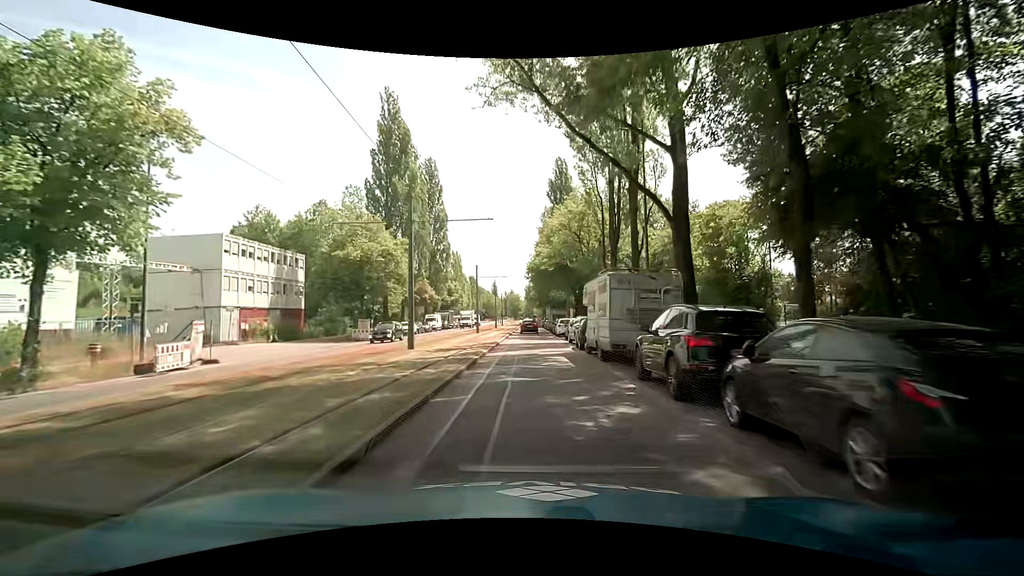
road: secondary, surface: asphalt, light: Day
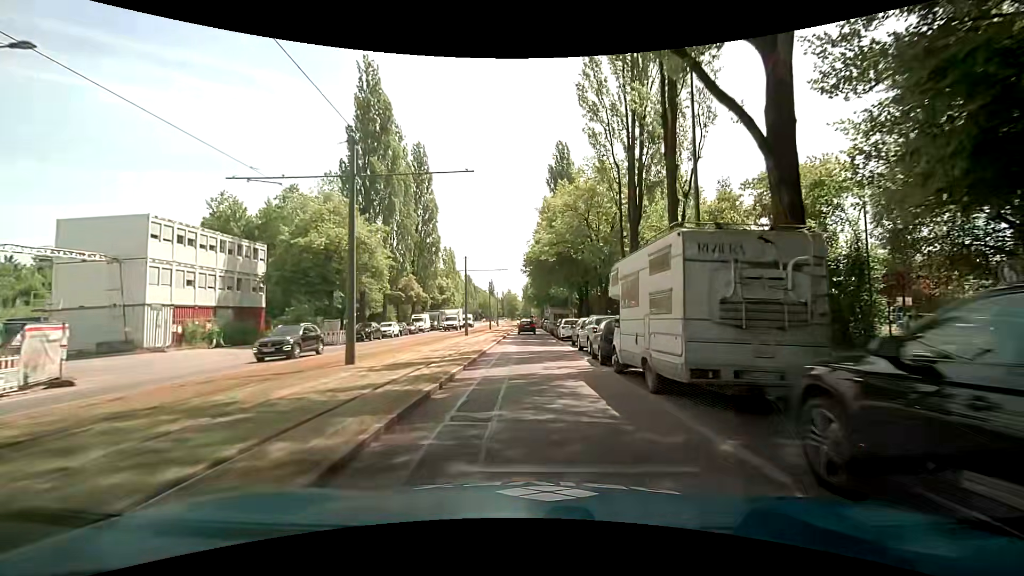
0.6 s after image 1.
(0.0, +7.3) m; 0°
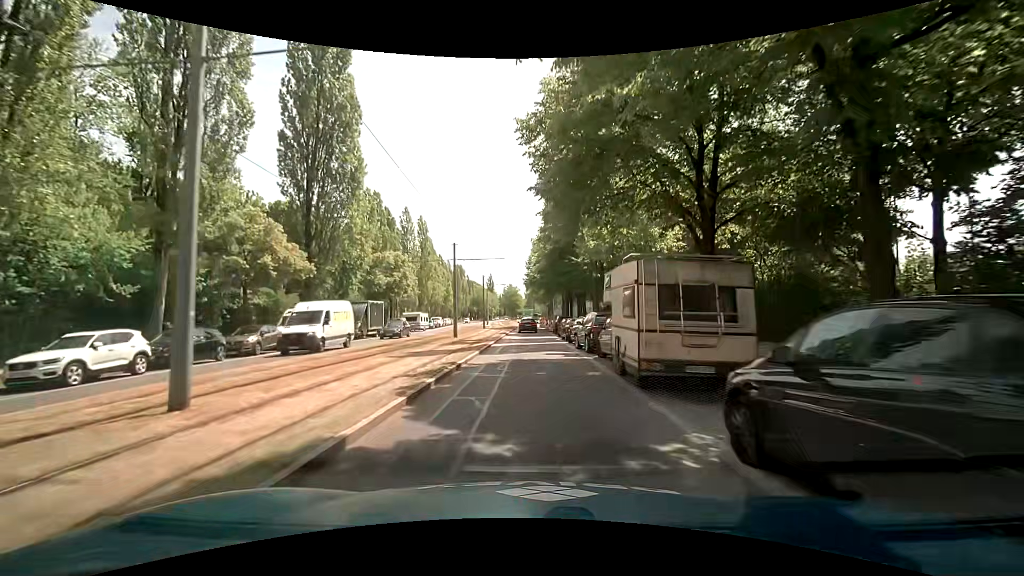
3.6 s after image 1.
(-0.1, +36.3) m; -1°
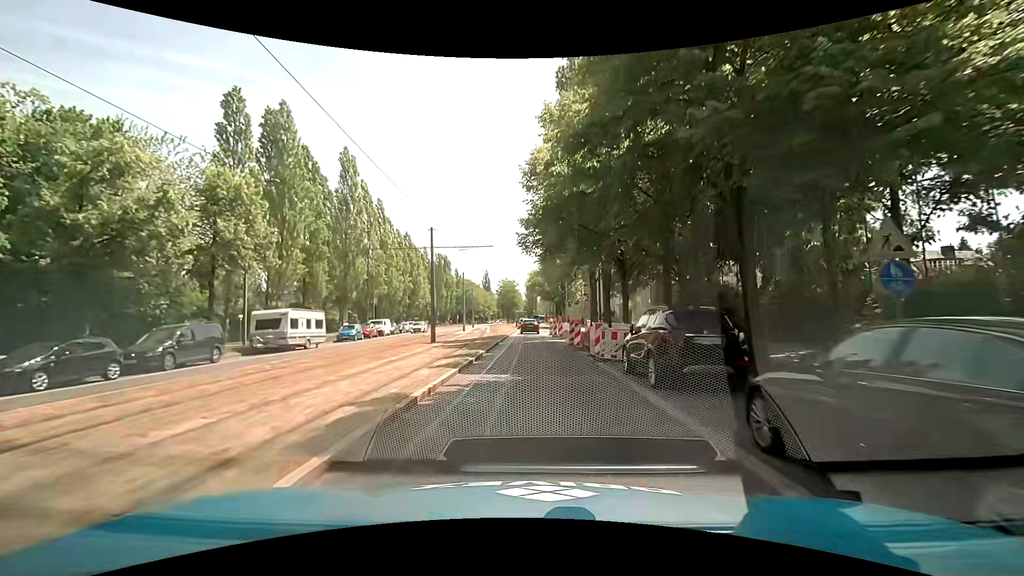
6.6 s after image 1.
(+0.1, +35.5) m; -1°
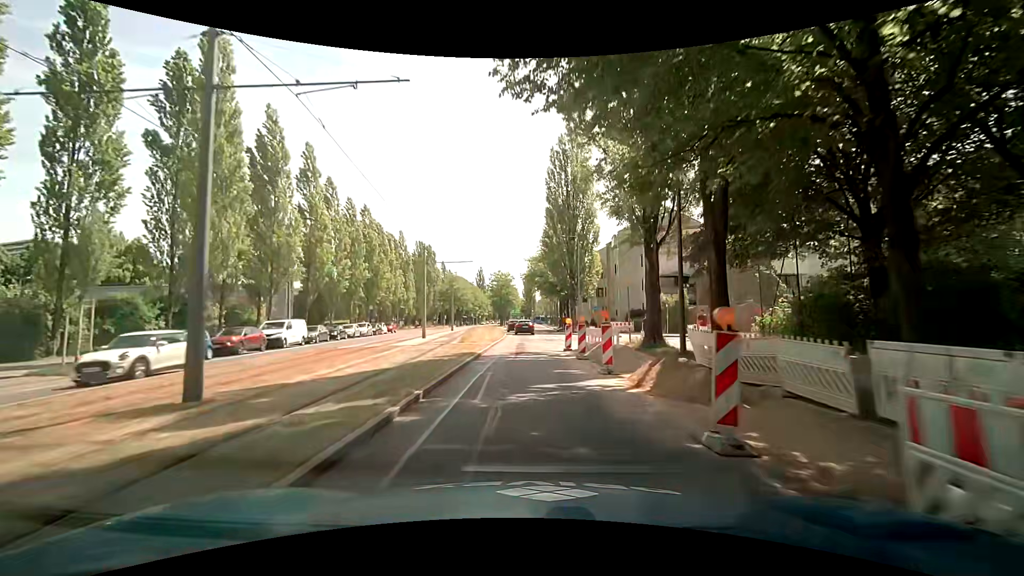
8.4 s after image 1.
(+0.4, +21.6) m; +1°
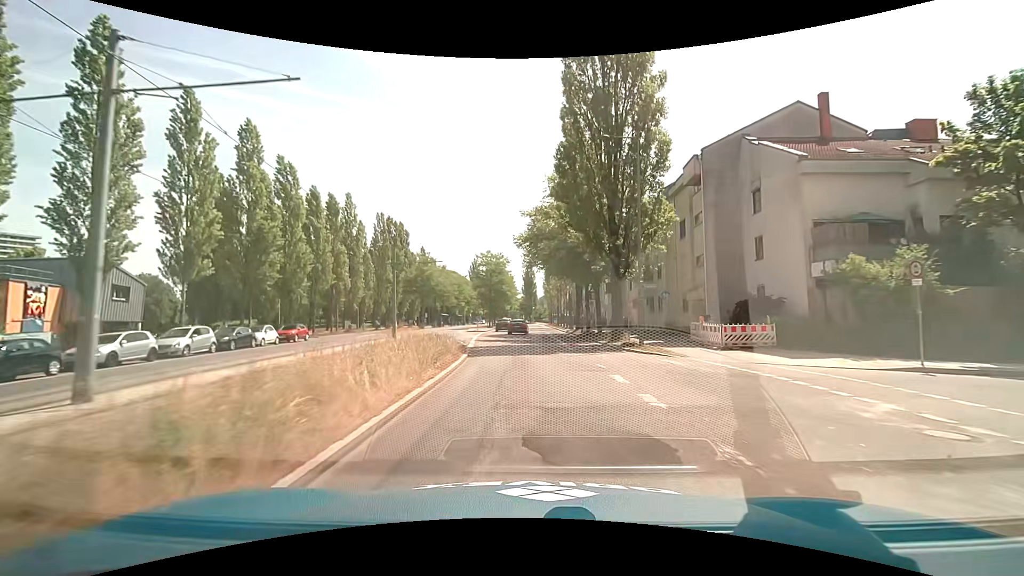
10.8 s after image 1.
(+0.1, +29.2) m; +1°
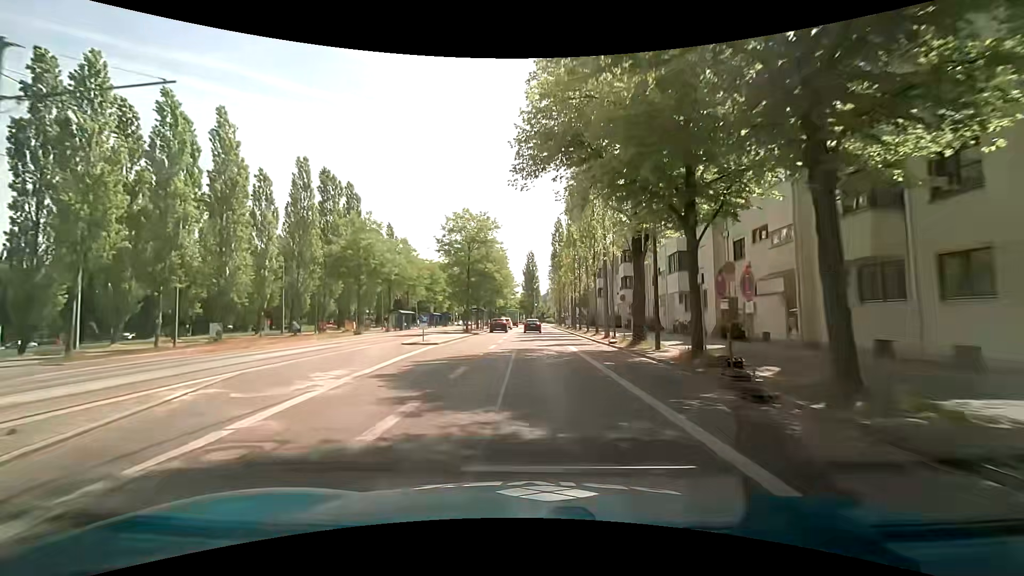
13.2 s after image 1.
(-0.3, +29.3) m; -1°
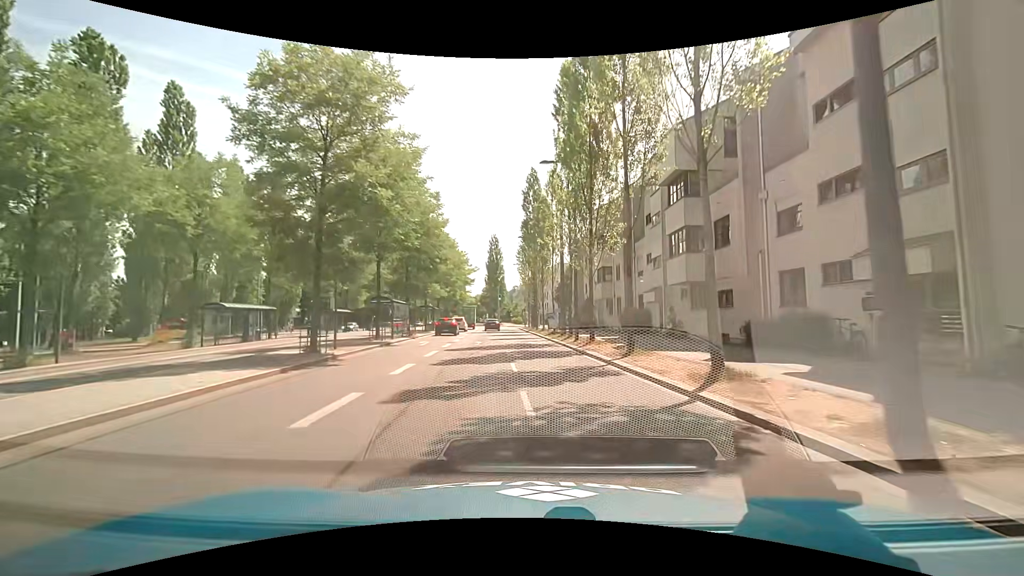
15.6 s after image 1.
(+0.7, +29.1) m; +4°
(0, +10) (0, +20) (0, +30) (-1, +40) (-1, +50) (-2, +60) (-2, +70) (-3, +80) (-5, +90) (-7, +99) m
